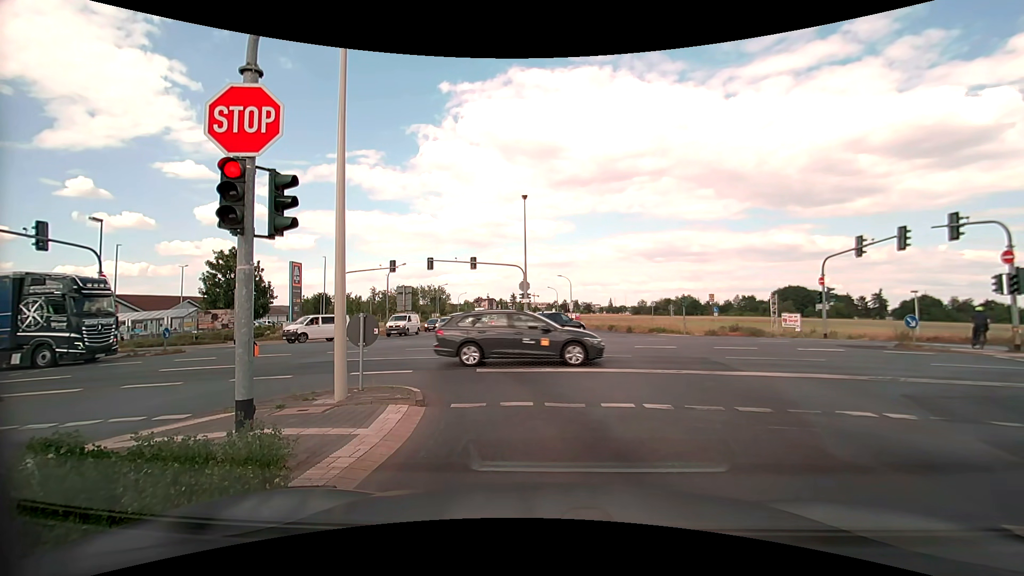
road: tertiary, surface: asphalt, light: Day
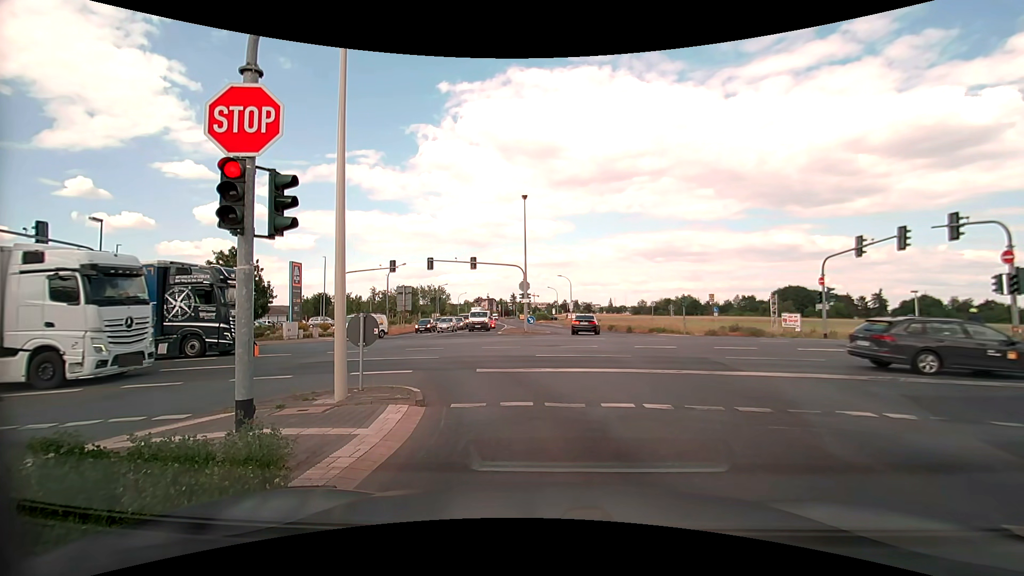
(0.0, 0.0) m; 0°
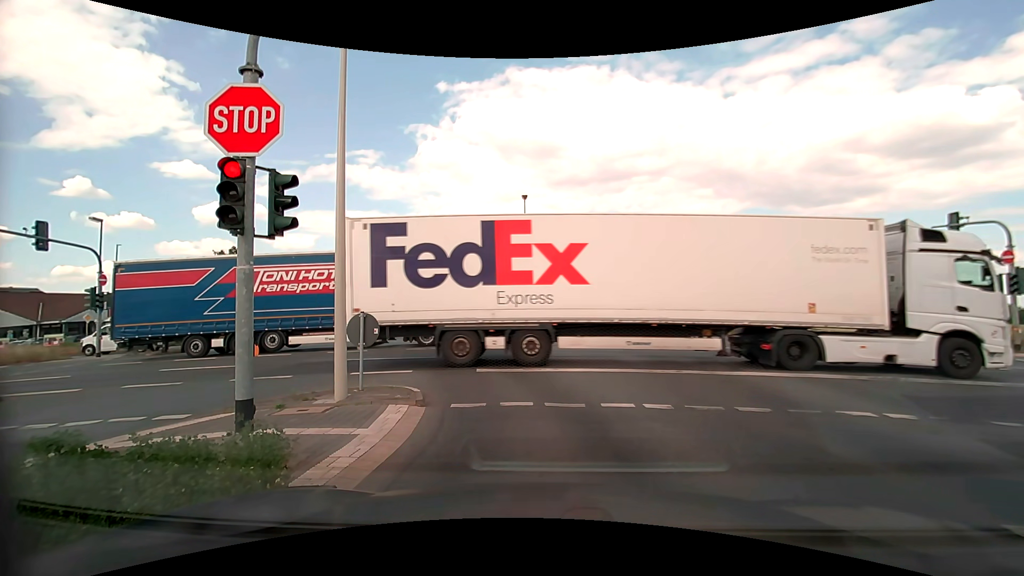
(0.0, 0.0) m; 0°
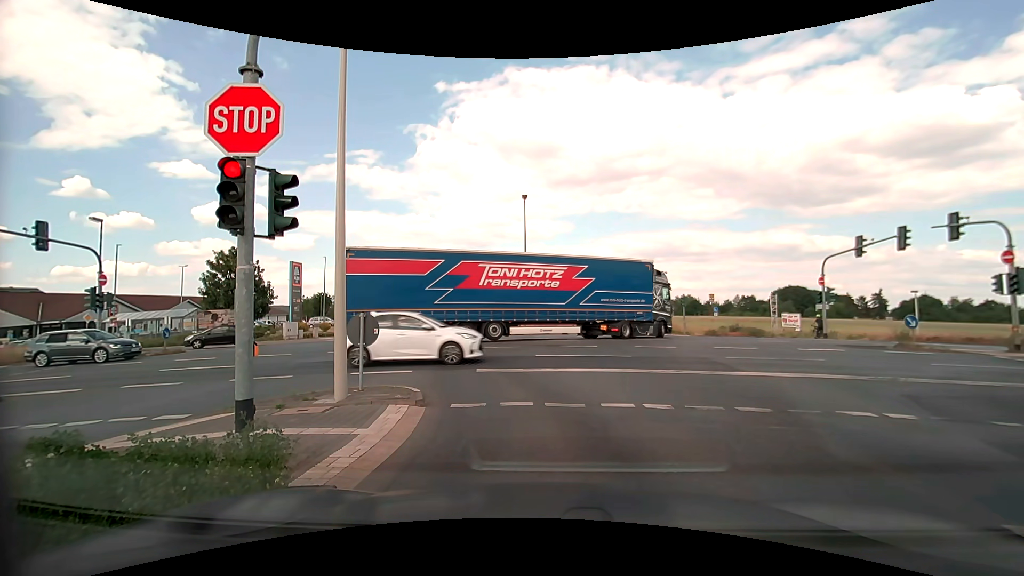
(0.0, 0.0) m; 0°
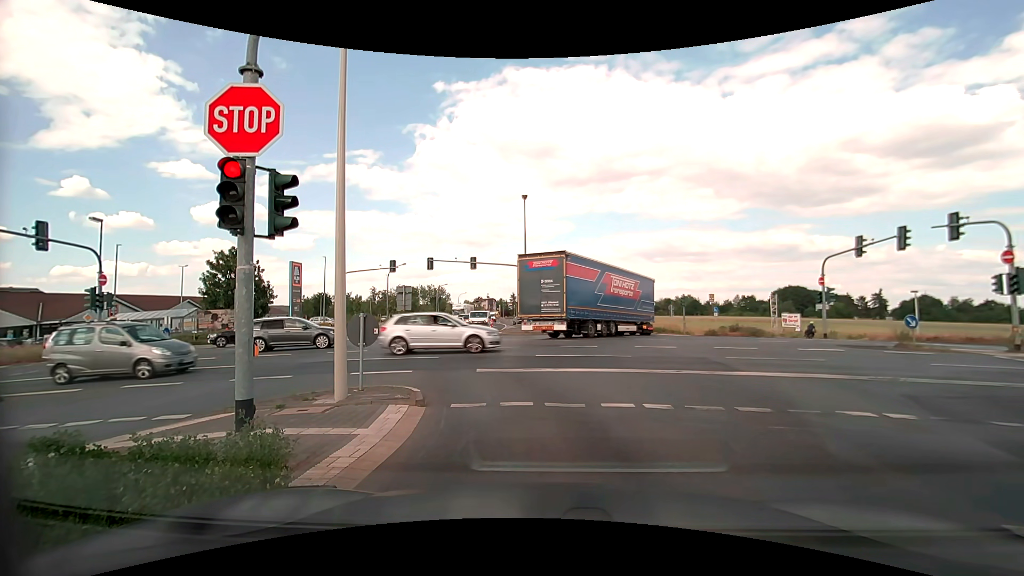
(0.0, 0.0) m; 0°
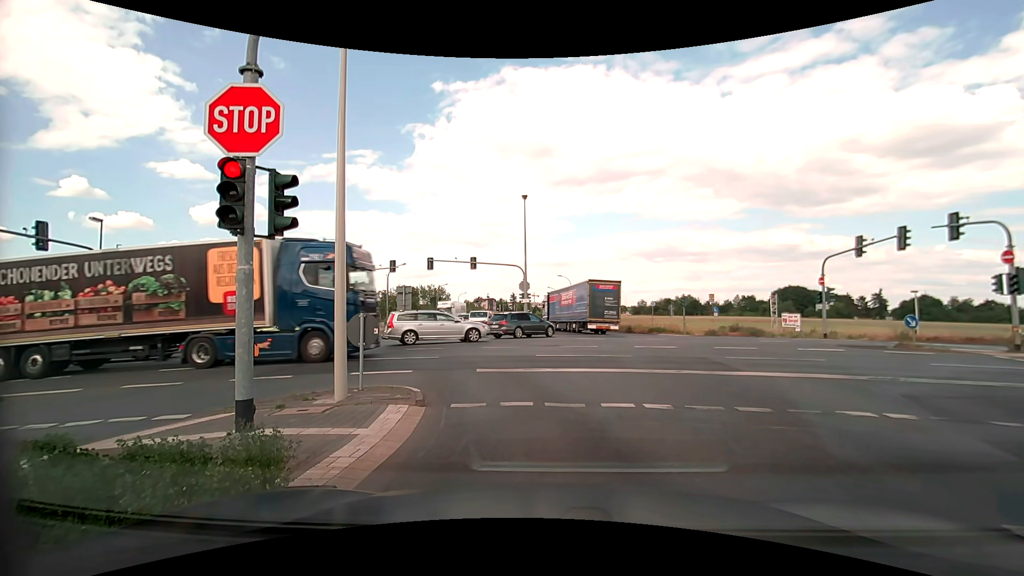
(0.0, 0.0) m; 0°
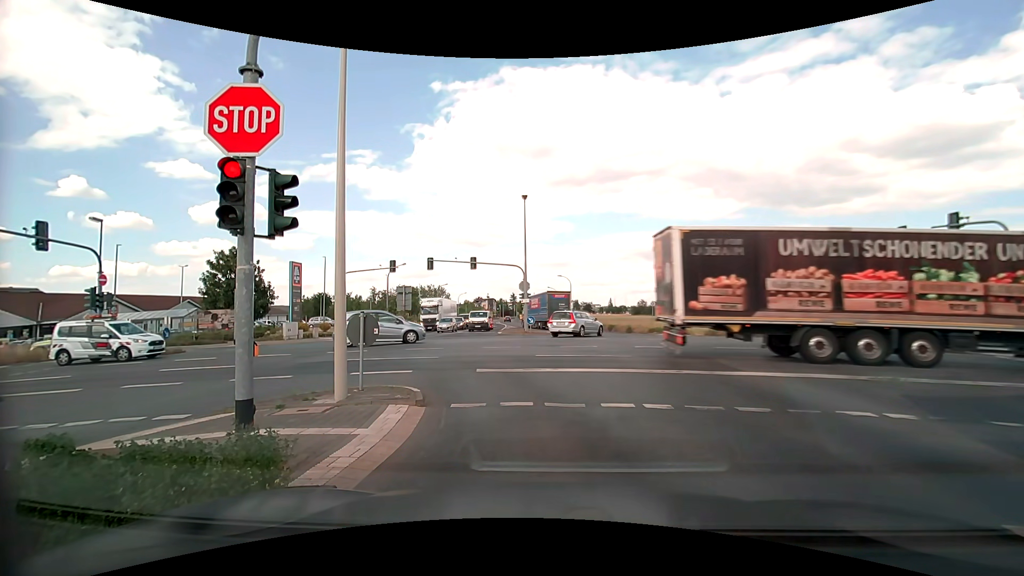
(0.0, 0.0) m; 0°
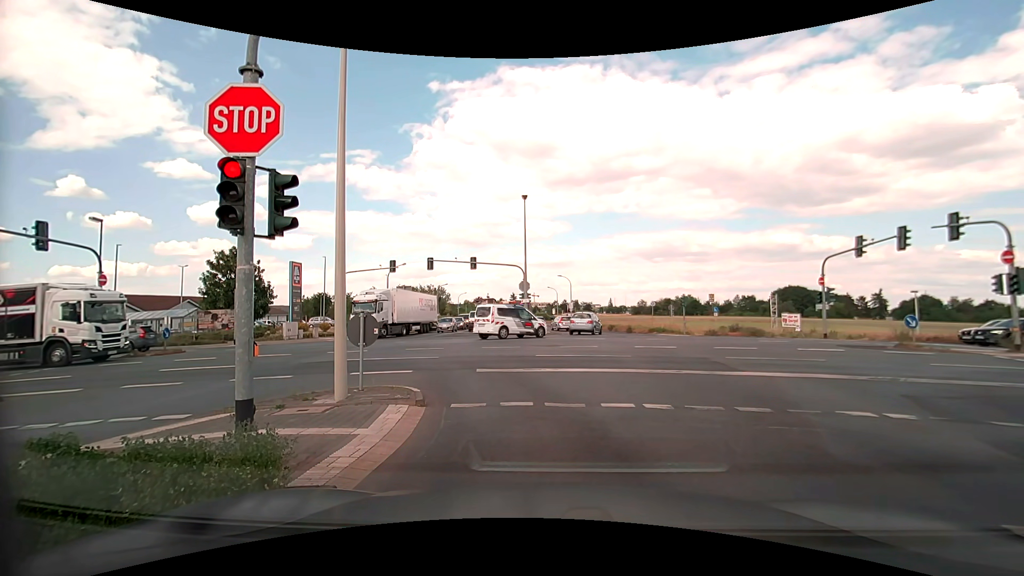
(0.0, 0.0) m; 0°
(0, +10) (-3, +19) (-10, +27) (-19, +31) (-29, +31) (-39, +31) (-49, +31) (-59, +31) (-69, +31) (-79, +31) m
